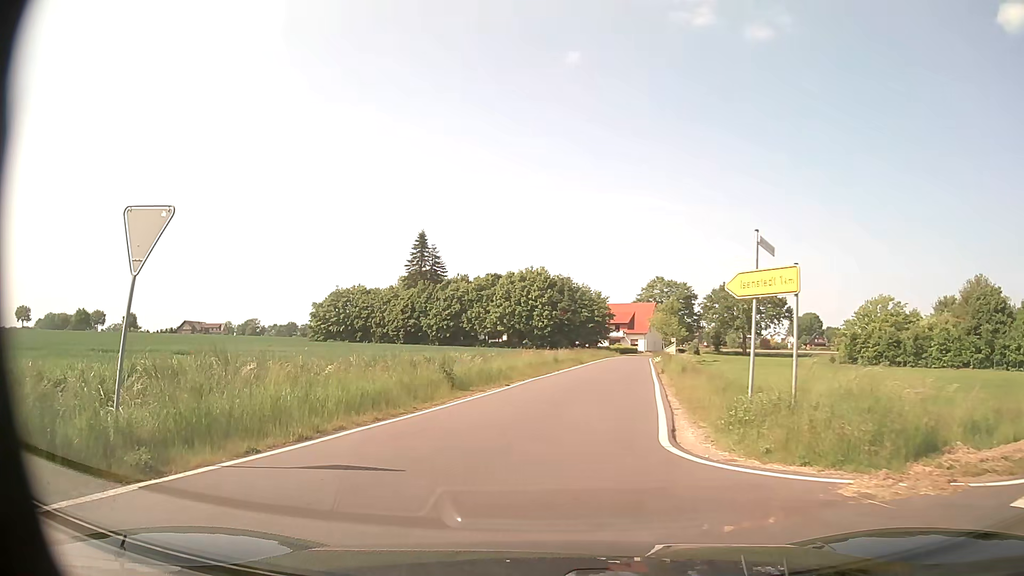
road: unclassified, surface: asphalt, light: Day
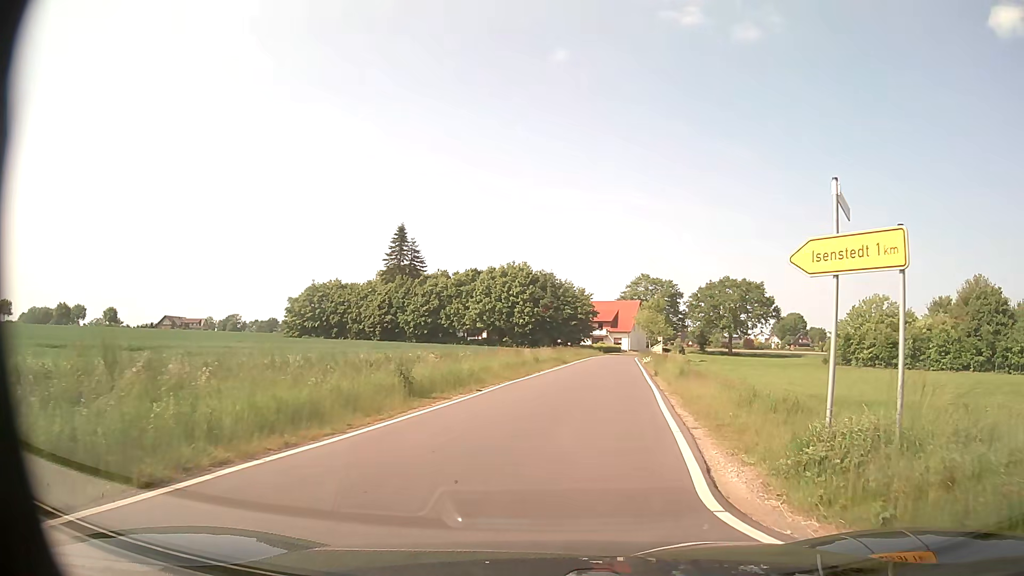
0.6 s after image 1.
(-0.1, +3.7) m; -1°
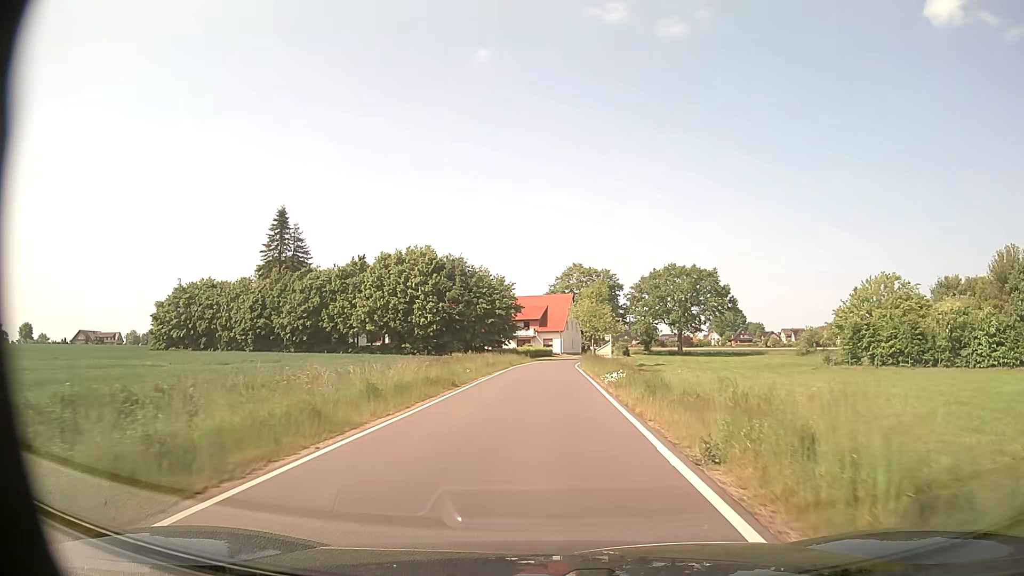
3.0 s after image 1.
(+2.3, +22.2) m; +7°
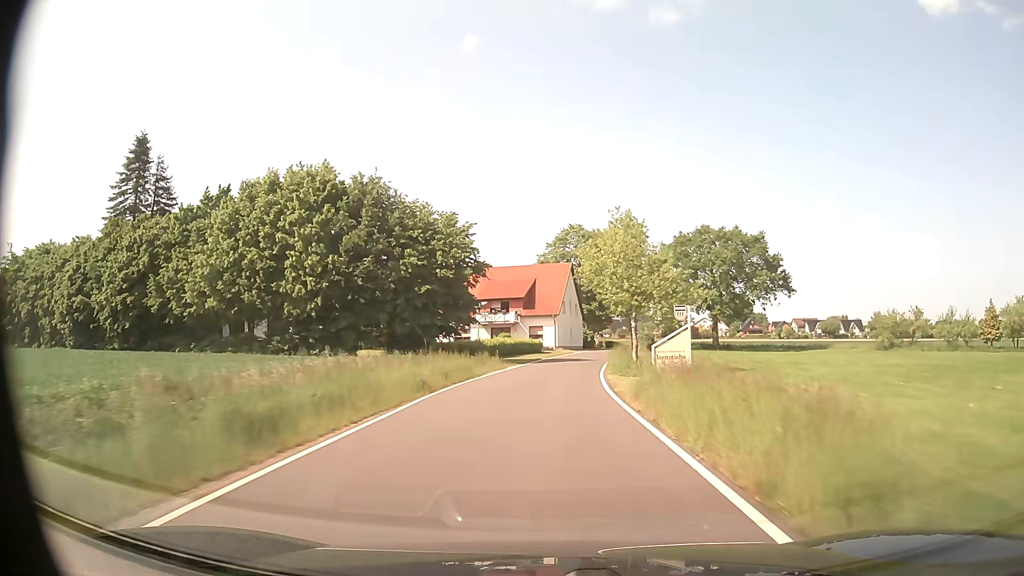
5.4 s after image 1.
(+0.4, +34.8) m; +1°
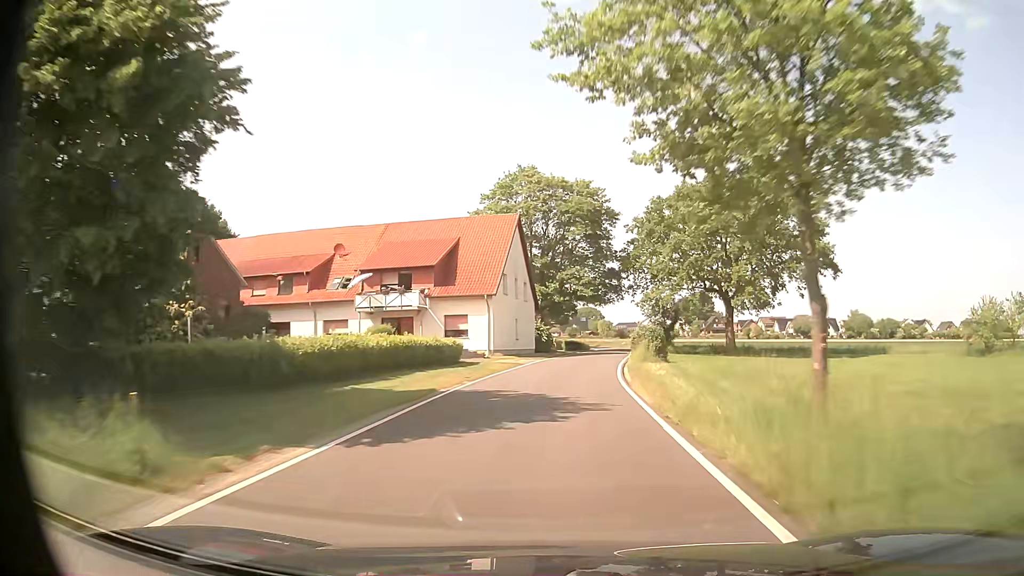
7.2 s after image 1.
(+0.8, +31.5) m; +4°
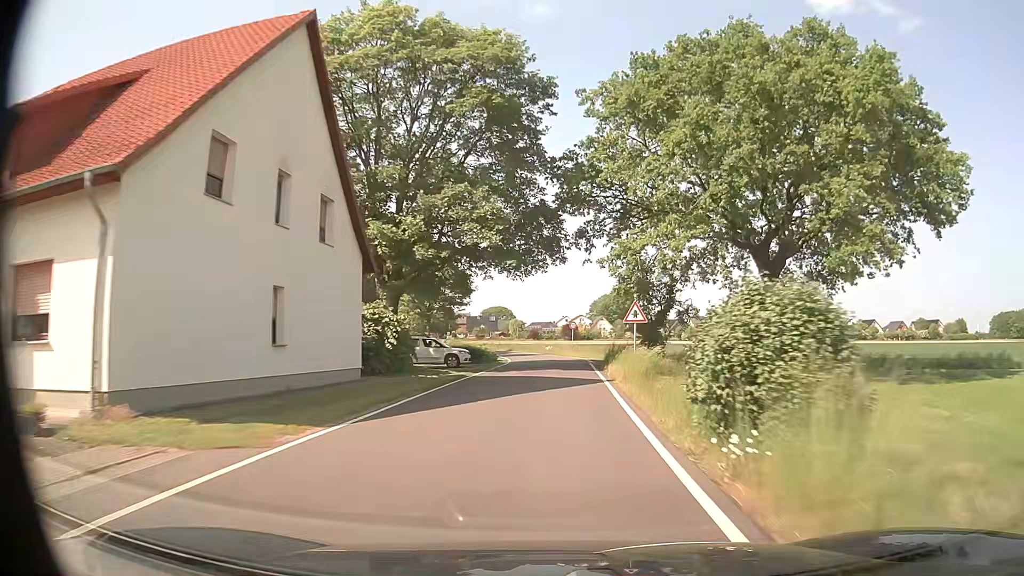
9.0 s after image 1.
(+2.1, +32.5) m; +7°
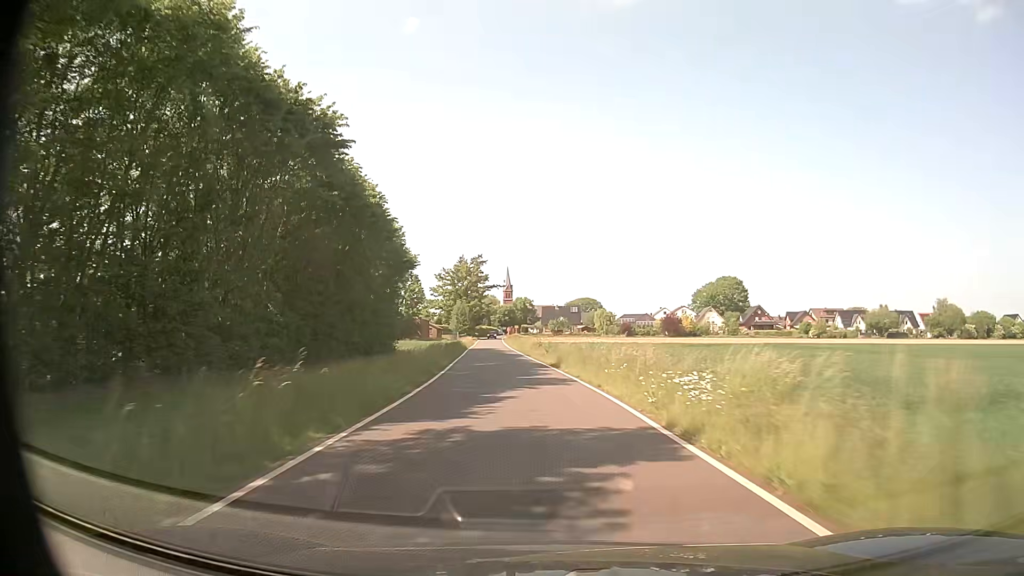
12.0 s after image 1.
(+0.2, +53.1) m; -7°
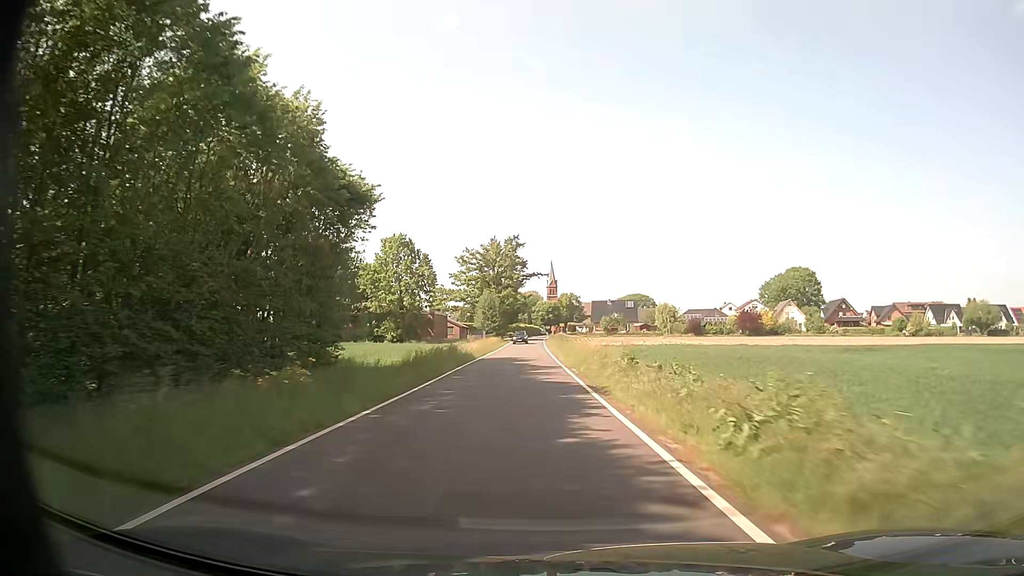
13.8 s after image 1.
(-1.8, +33.2) m; -4°
(0, +10) (0, +20) (0, +30) (0, +40) (-1, +50) (-1, +60) (-1, +70) (-2, +80) (-2, +90) (-2, +100) m
